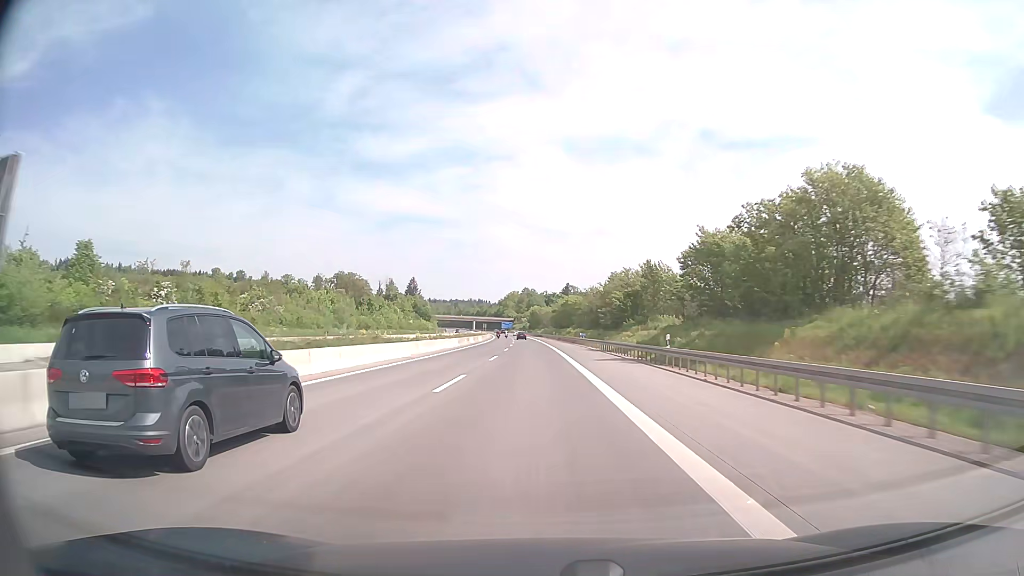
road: motorway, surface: concrete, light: Day
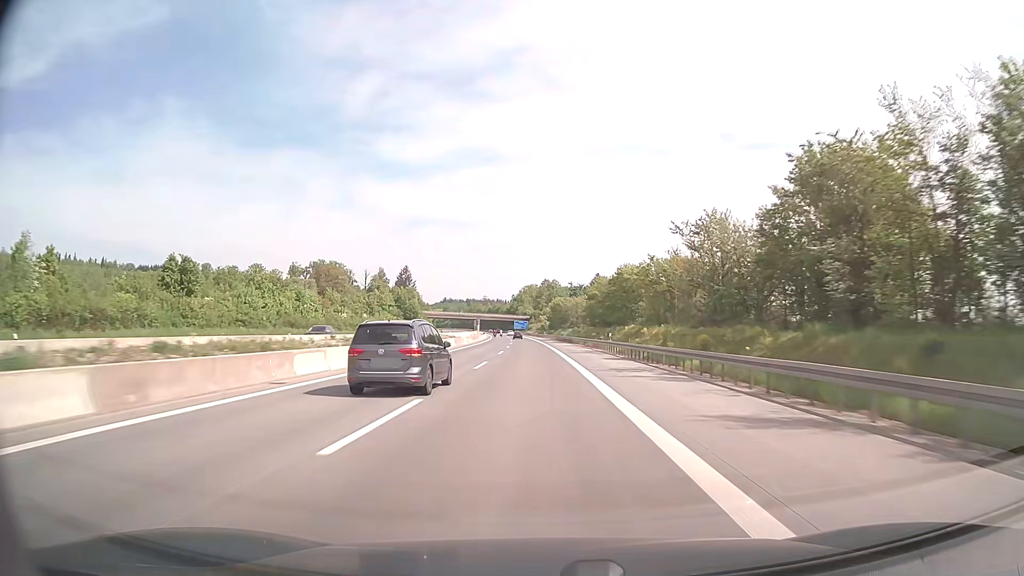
(-1.2, +79.2) m; -2°
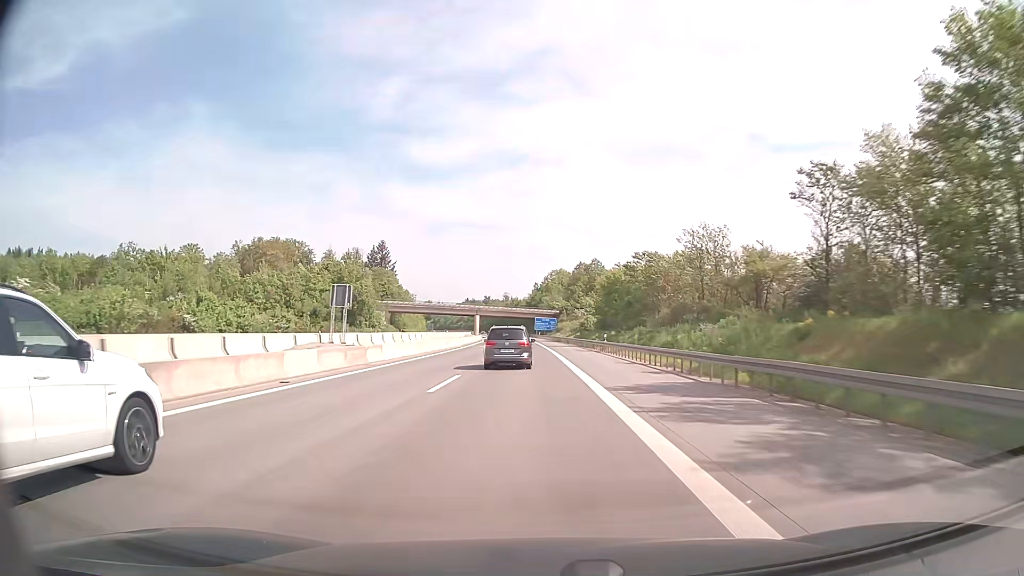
(-2.1, +99.0) m; -2°
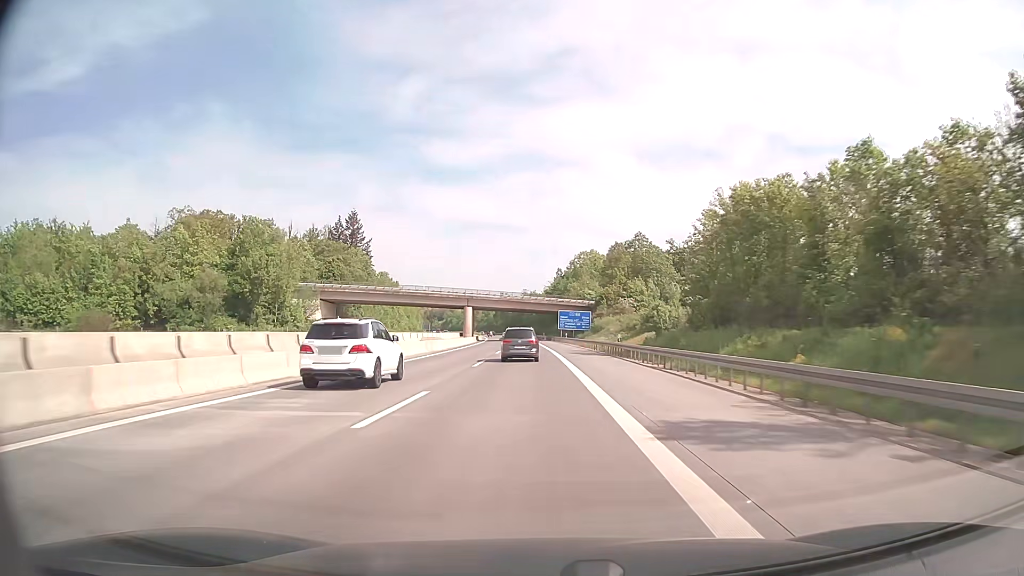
(-0.9, +59.4) m; -2°
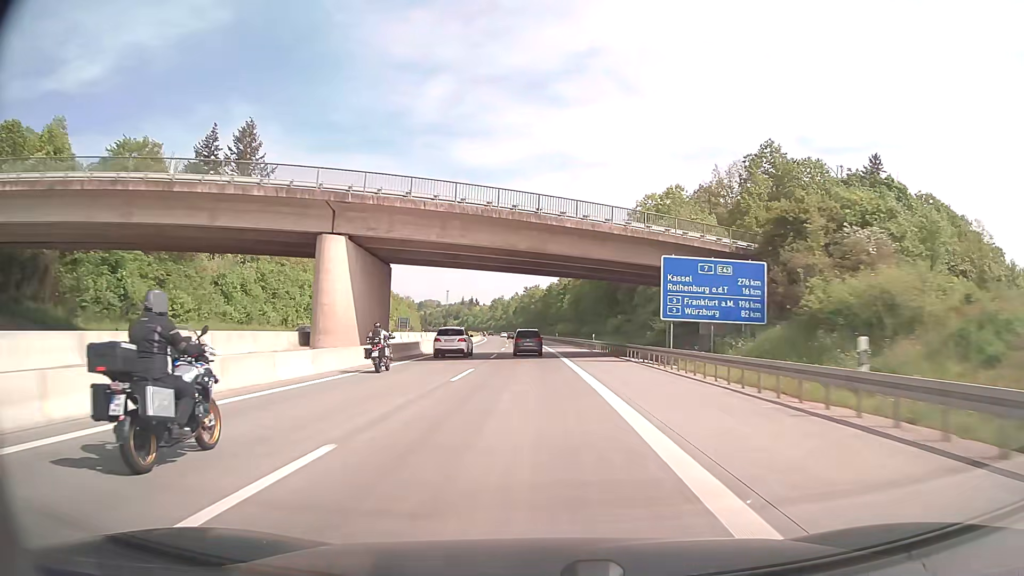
(-1.8, +79.2) m; -2°
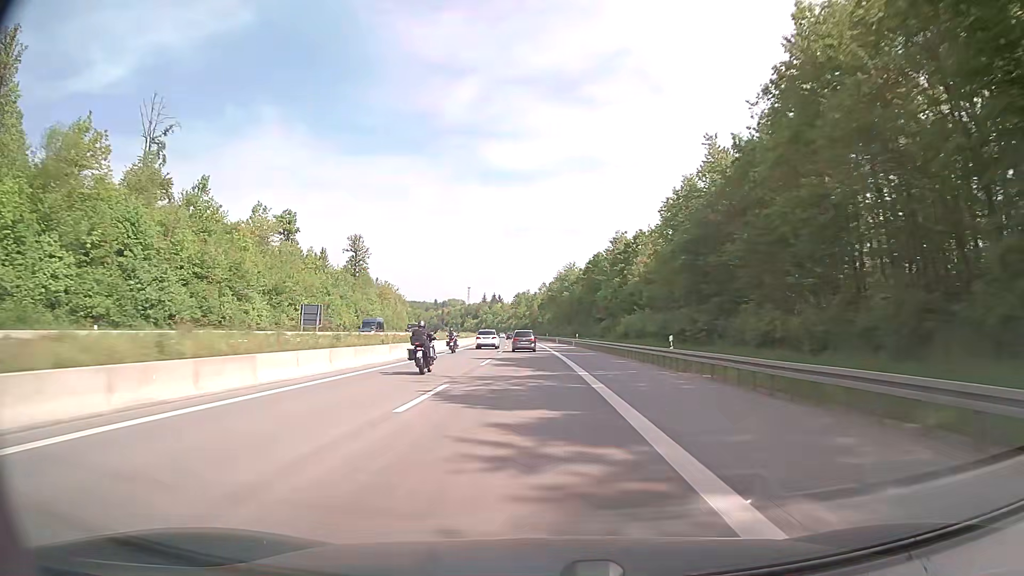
(-1.8, +79.2) m; -2°
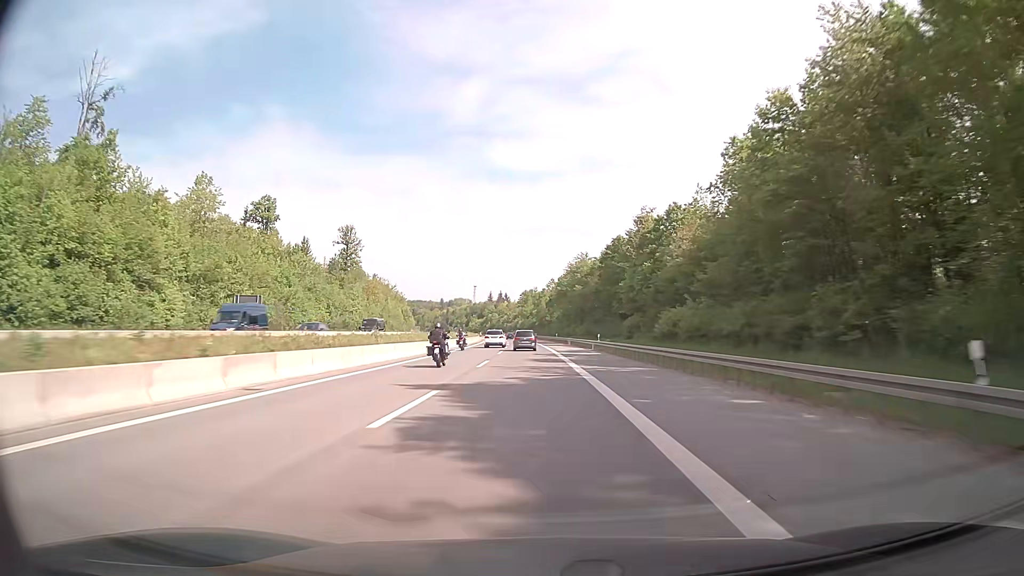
(-0.2, +19.8) m; -1°
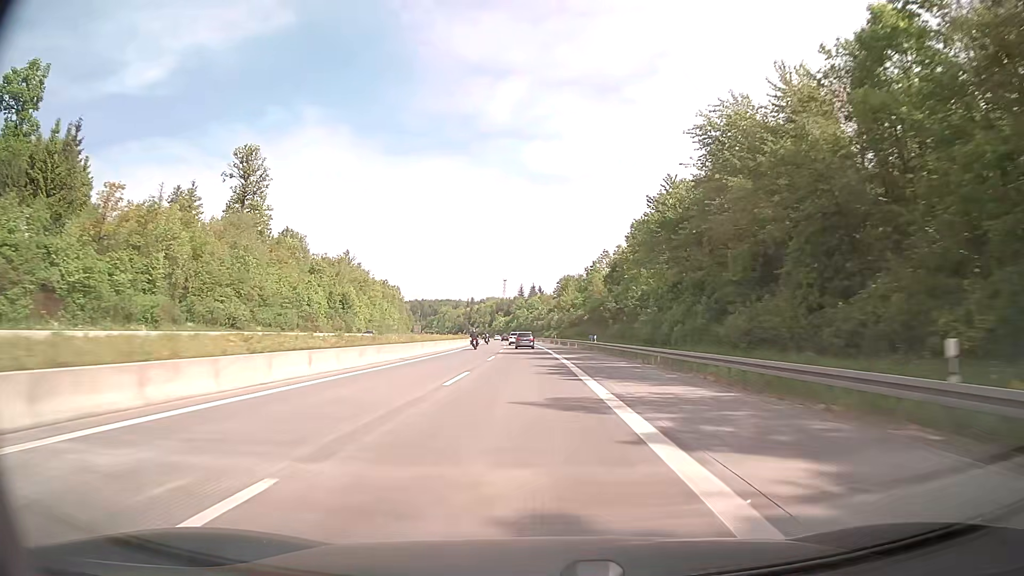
(-2.6, +99.0) m; -3°
(0, +10) (0, +20) (0, +30) (0, +40) (-1, +50) (-1, +60) (-2, +70) (-2, +80) (-3, +90) (-3, +100) m
